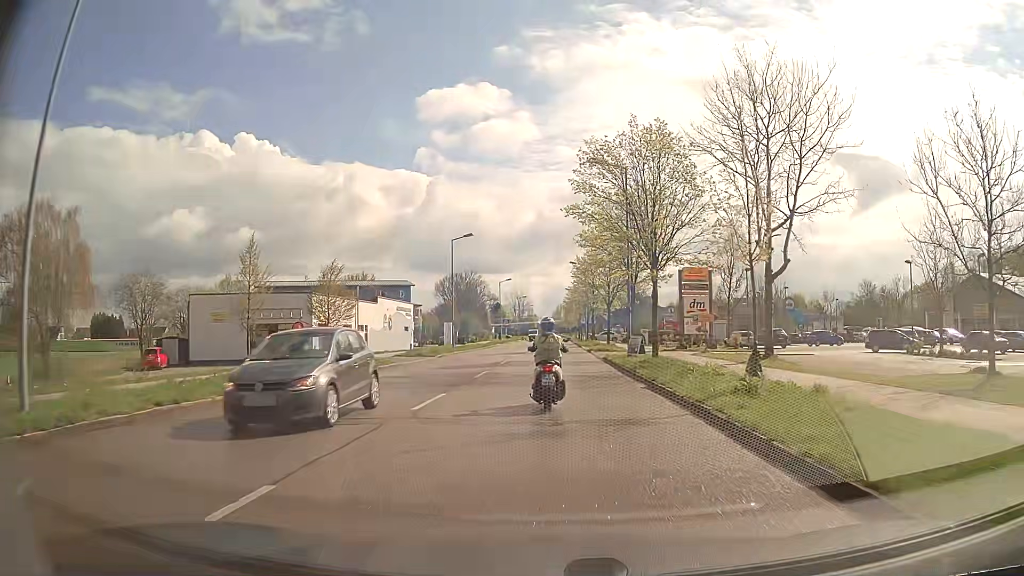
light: Day
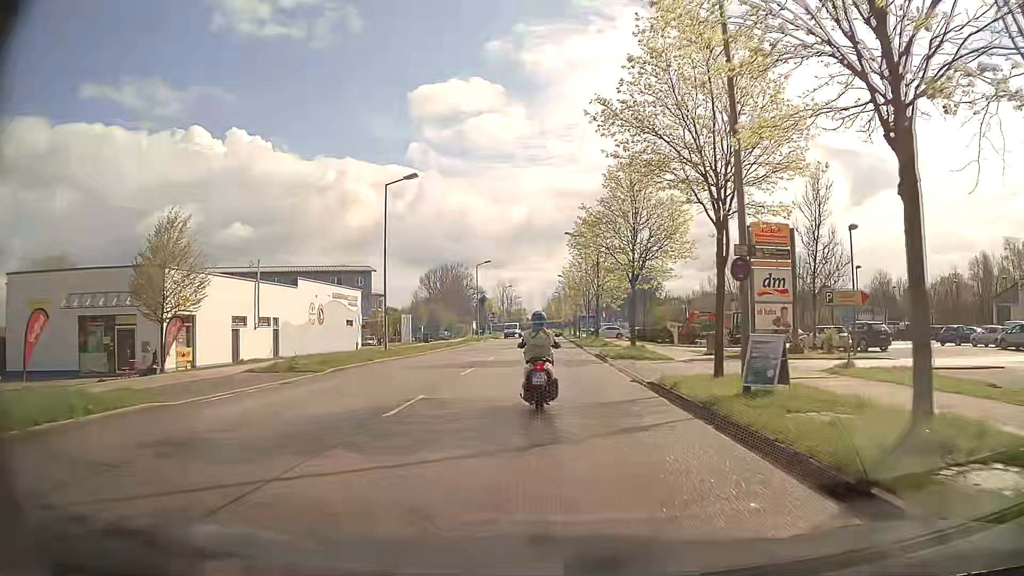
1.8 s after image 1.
(+0.3, +19.6) m; +1°
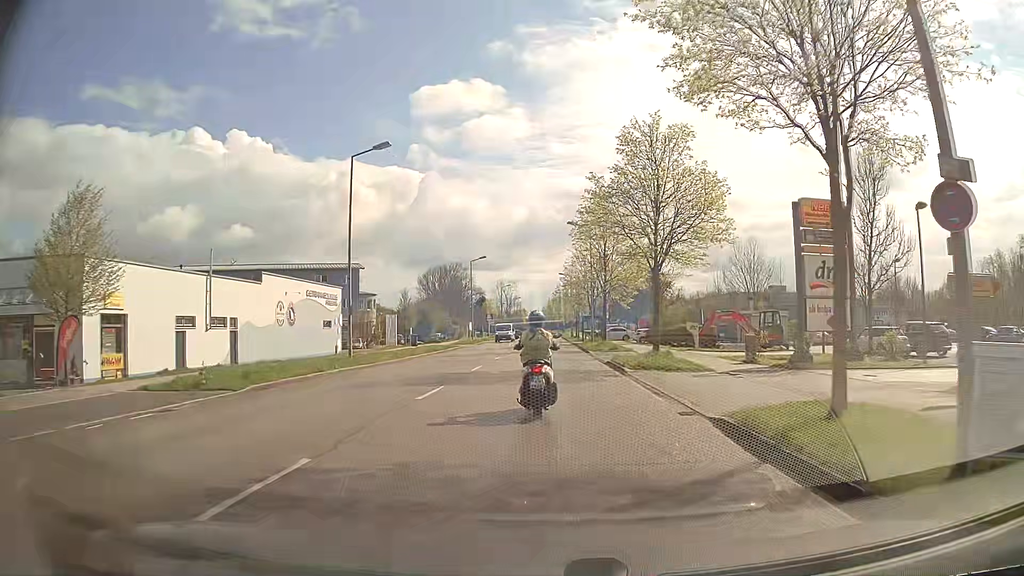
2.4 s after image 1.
(0.0, +6.4) m; 0°
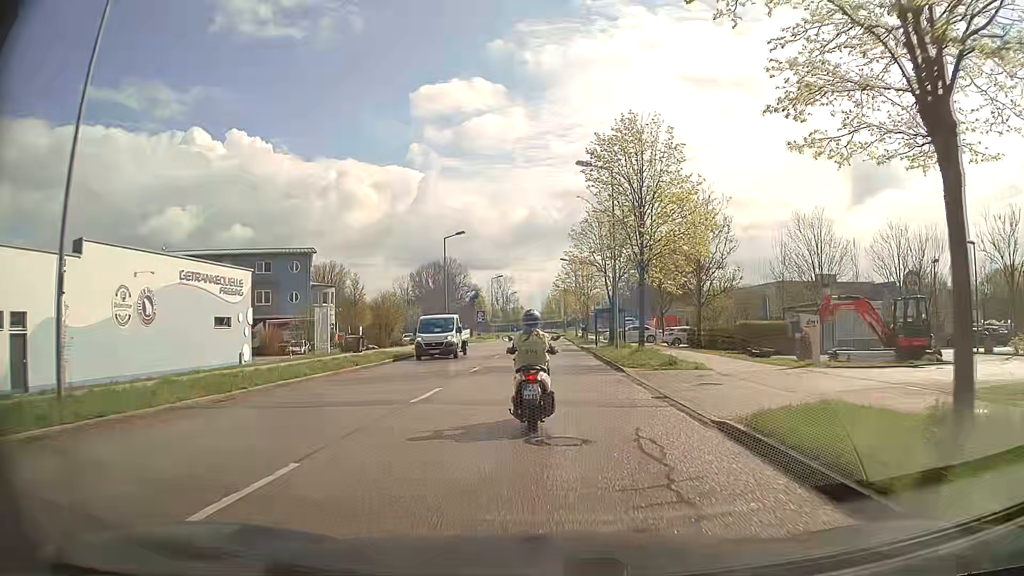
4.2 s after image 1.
(0.0, +18.2) m; 0°
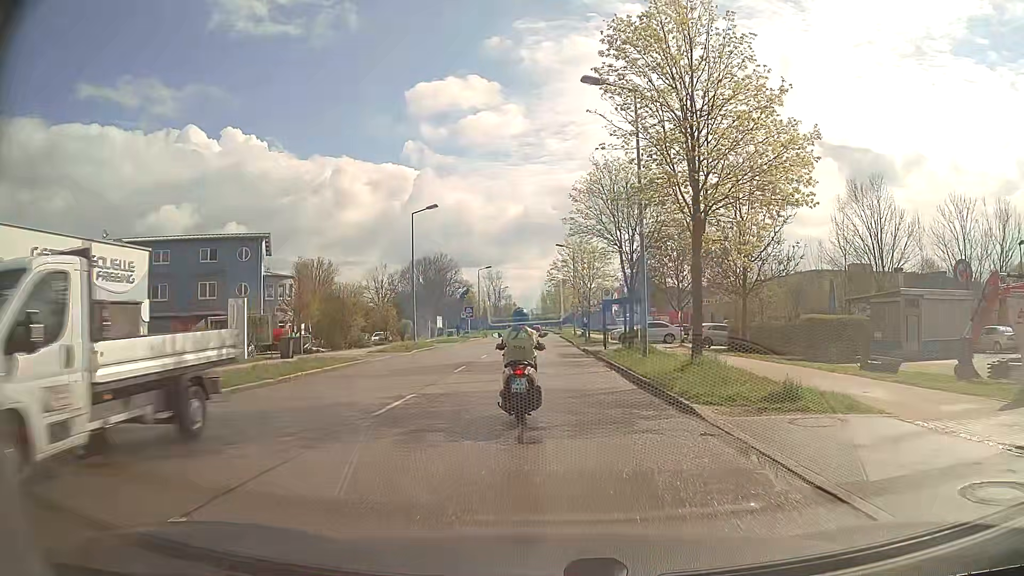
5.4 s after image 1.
(0.0, +11.1) m; 0°
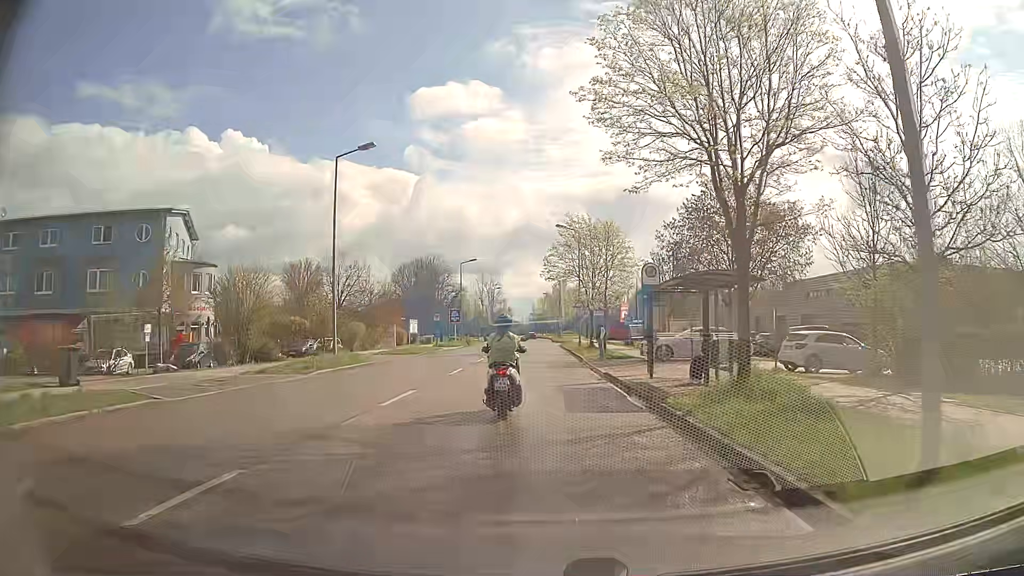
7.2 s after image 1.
(+0.1, +16.4) m; 0°
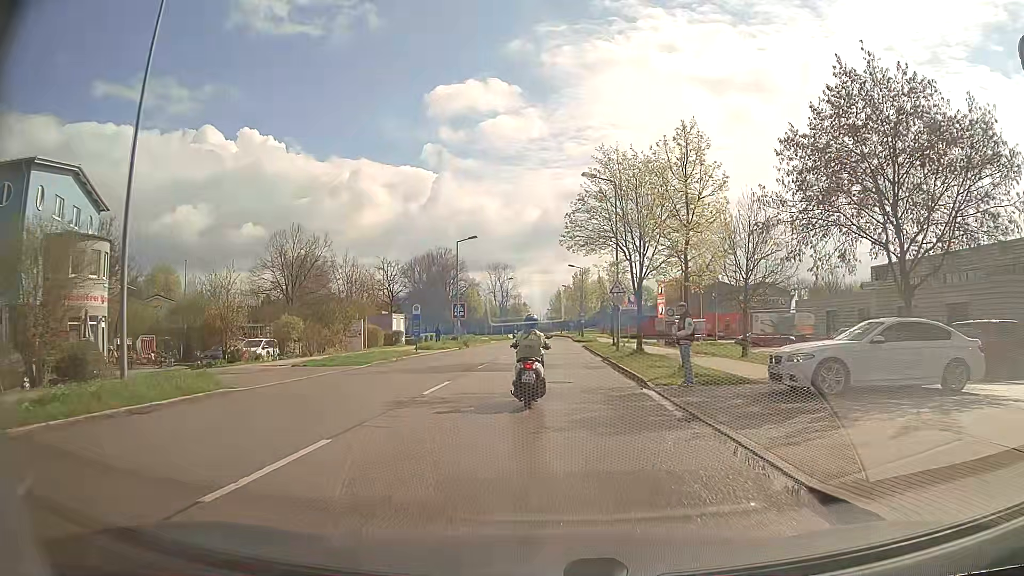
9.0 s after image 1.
(-0.2, +16.3) m; -2°
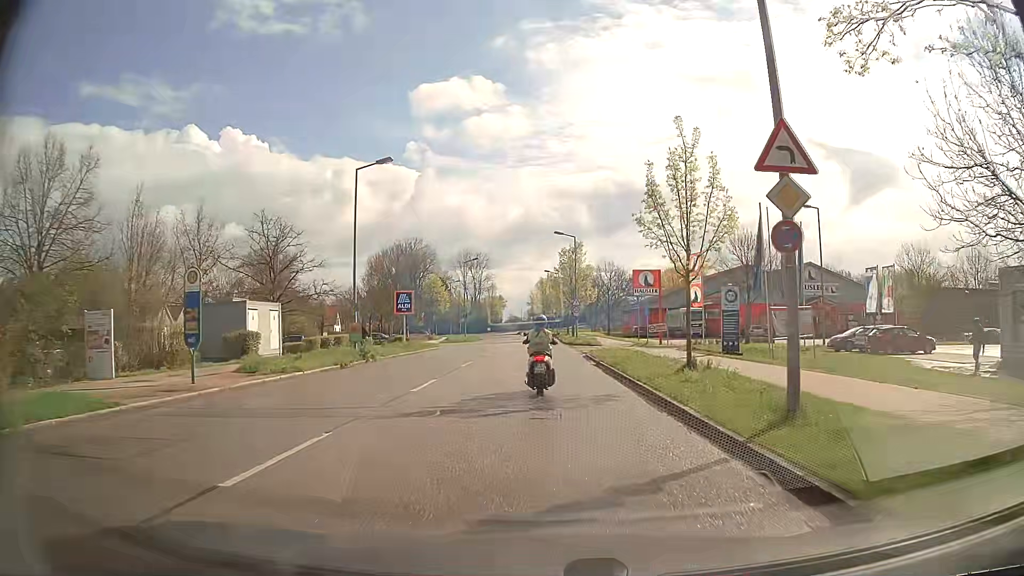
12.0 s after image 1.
(+0.6, +26.4) m; +2°
